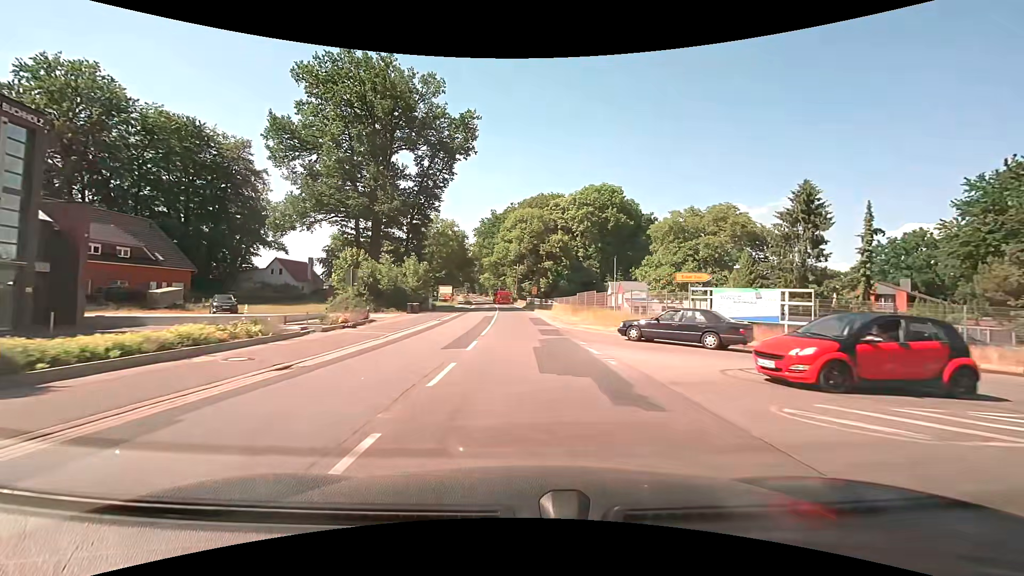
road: secondary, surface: asphalt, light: Day
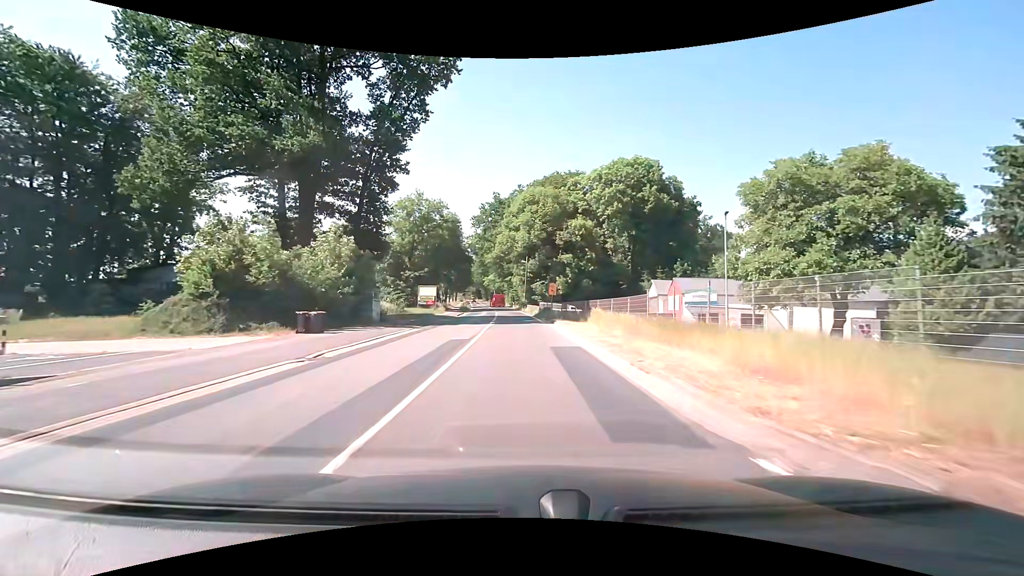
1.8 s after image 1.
(-0.2, +22.9) m; -1°
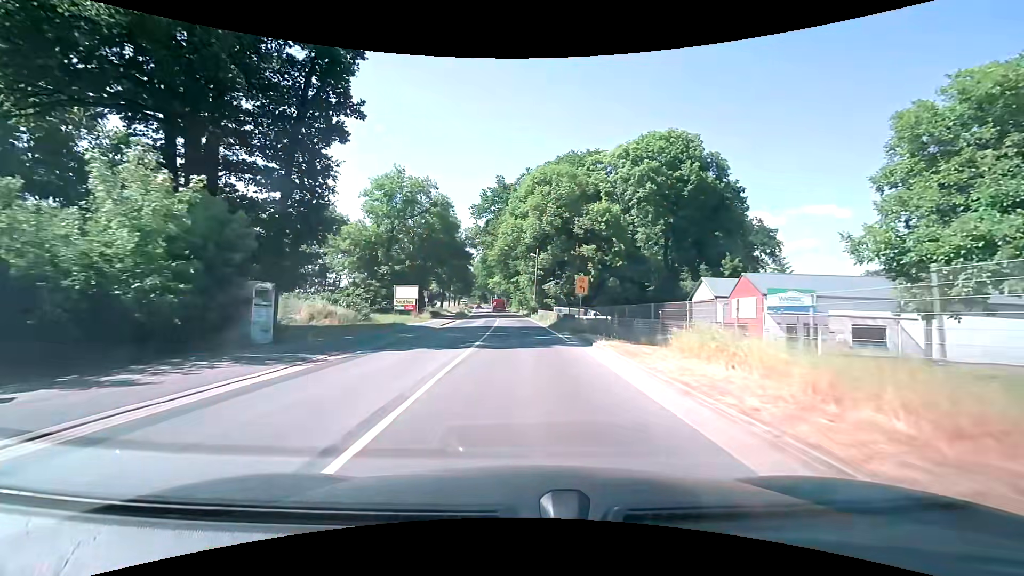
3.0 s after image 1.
(-0.1, +14.9) m; -1°
(0, +10) (0, +20) (-1, +30) (-1, +40) (-1, +50) (-2, +60) (-3, +70) (-4, +80) (-5, +90) (-6, +100) m
